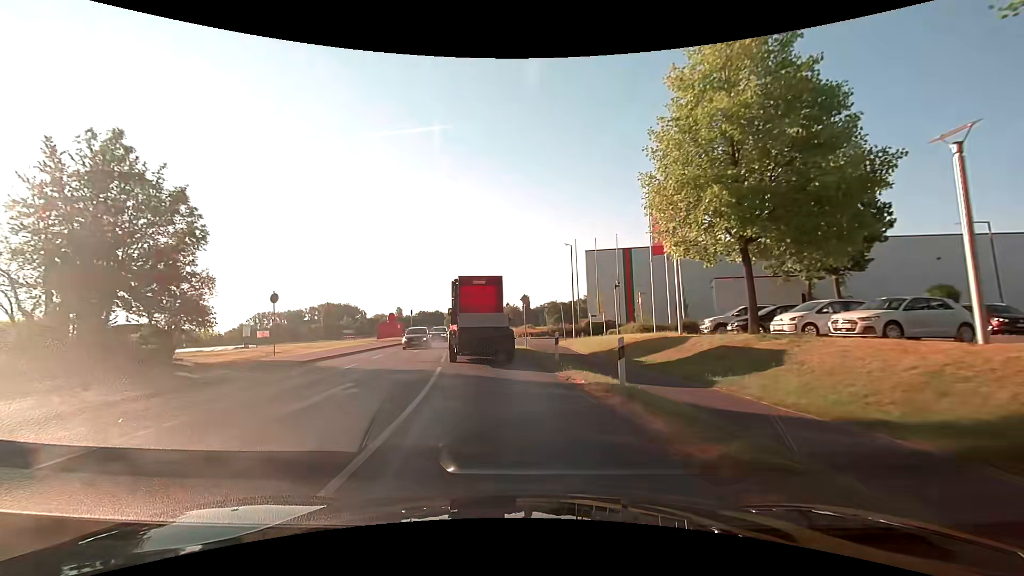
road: secondary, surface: asphalt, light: Day
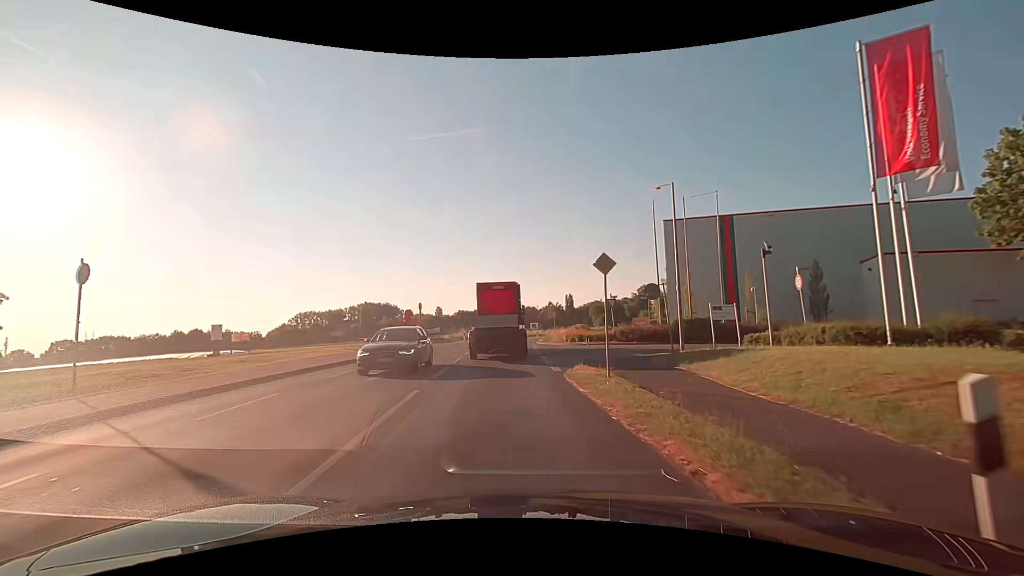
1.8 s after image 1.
(-0.8, +15.7) m; -5°
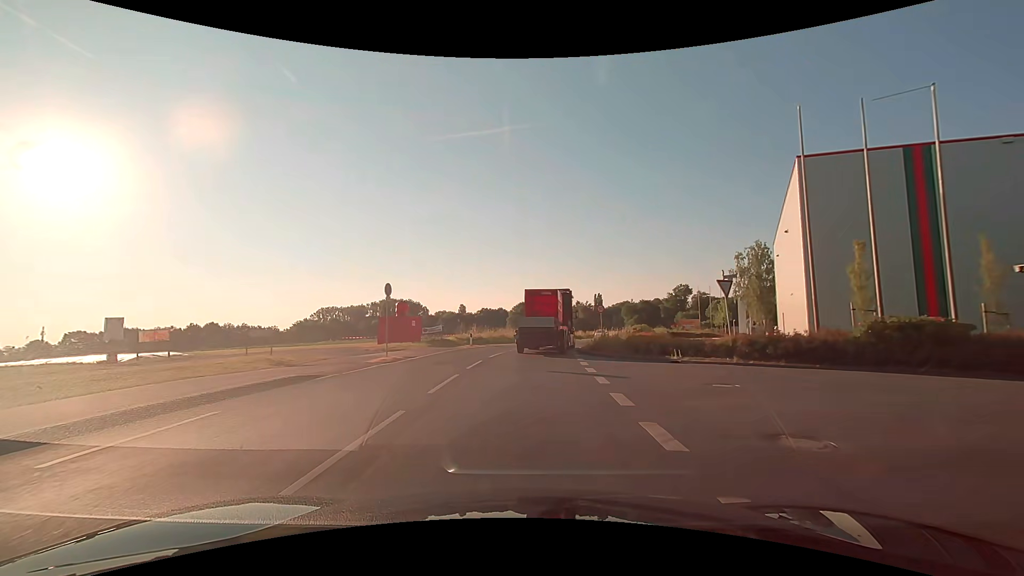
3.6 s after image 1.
(-0.6, +15.6) m; -4°
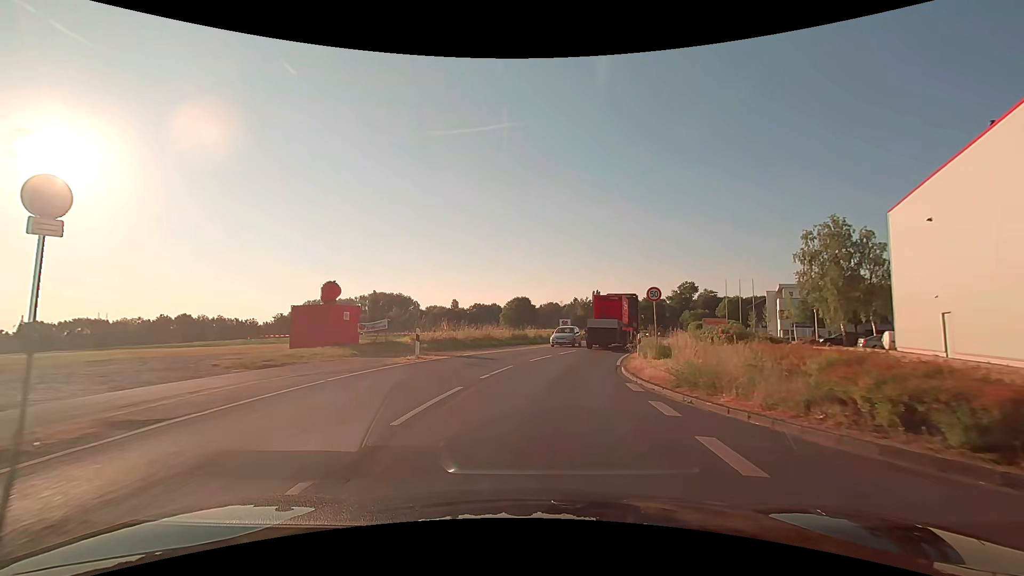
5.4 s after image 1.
(+0.3, +16.1) m; +2°
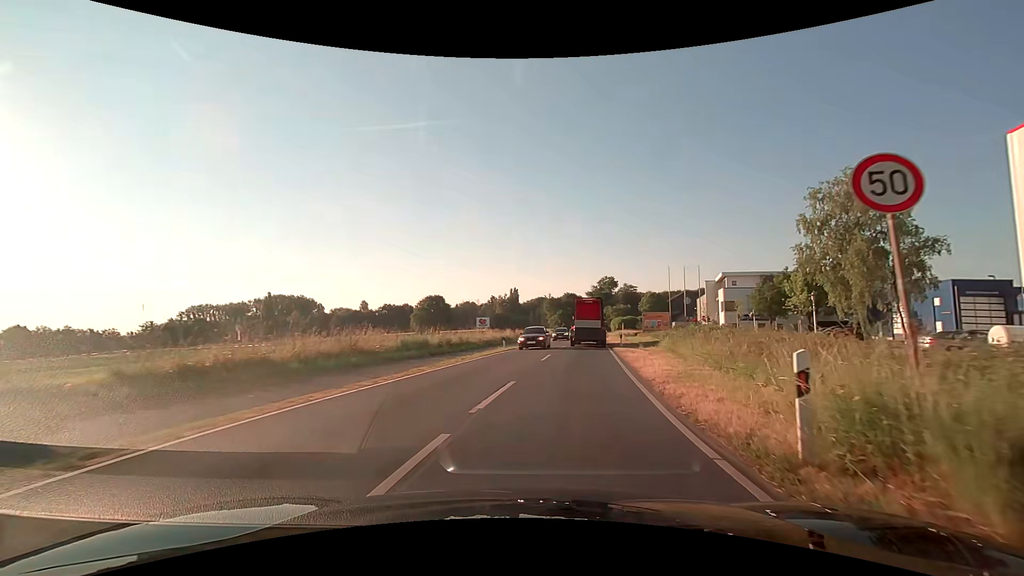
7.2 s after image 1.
(+0.8, +16.5) m; +9°
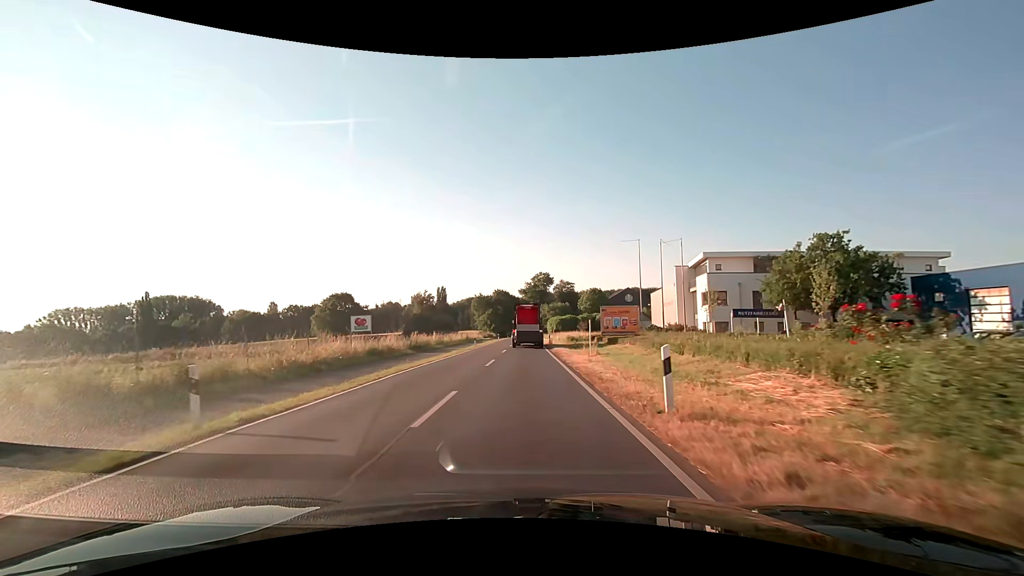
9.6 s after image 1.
(+2.7, +25.1) m; +7°
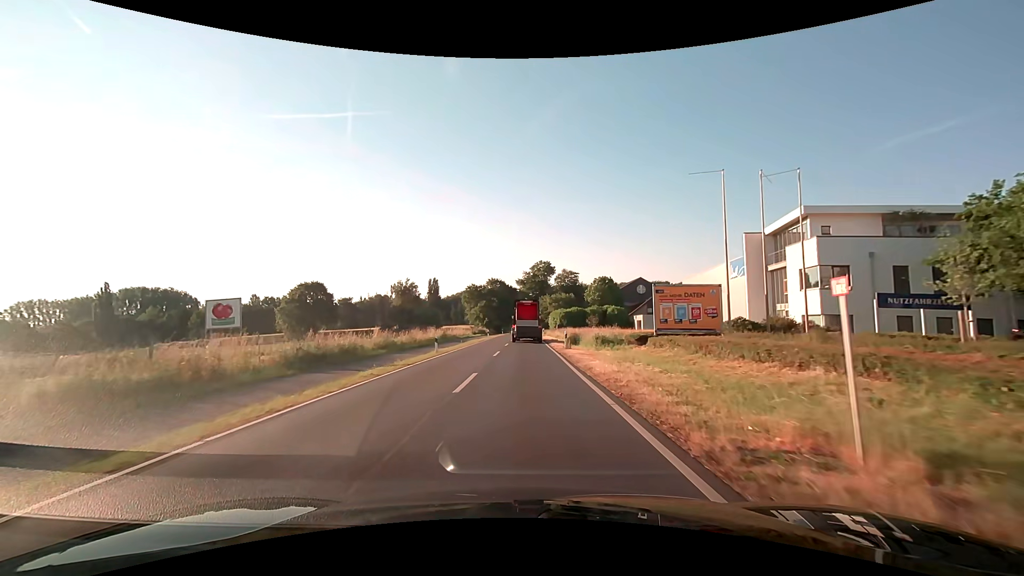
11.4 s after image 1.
(+0.1, +21.4) m; 0°
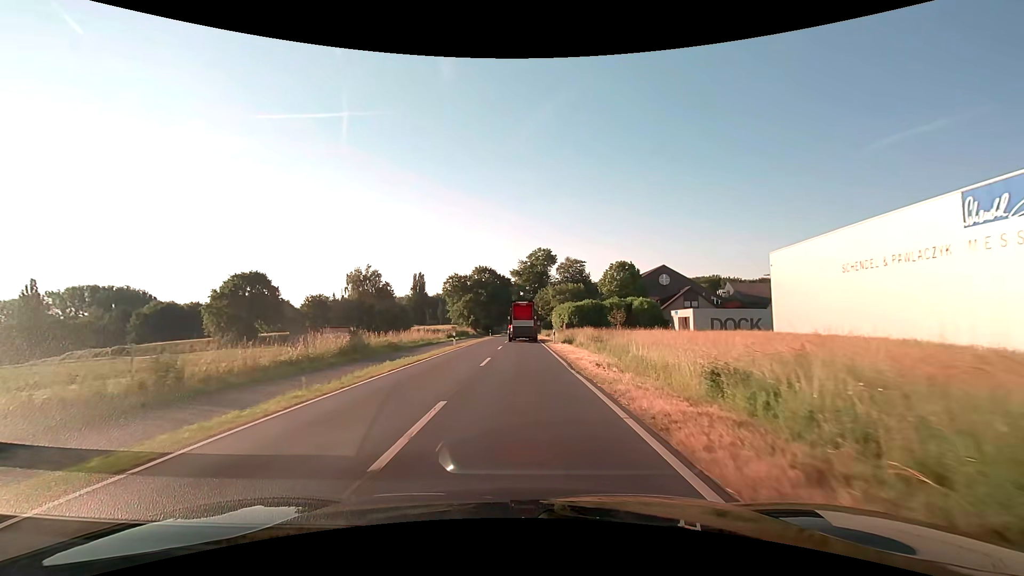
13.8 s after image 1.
(+0.1, +29.7) m; 0°
(0, +10) (0, +20) (0, +30) (0, +40) (0, +50) (0, +60) (0, +70) (0, +80) (0, +90) (0, +100) m
